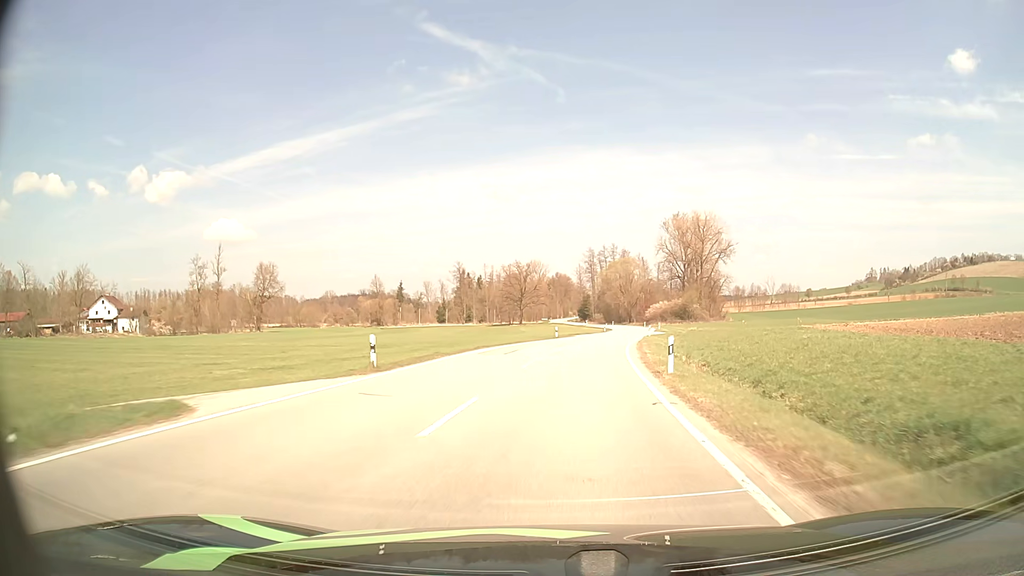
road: secondary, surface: asphalt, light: Day
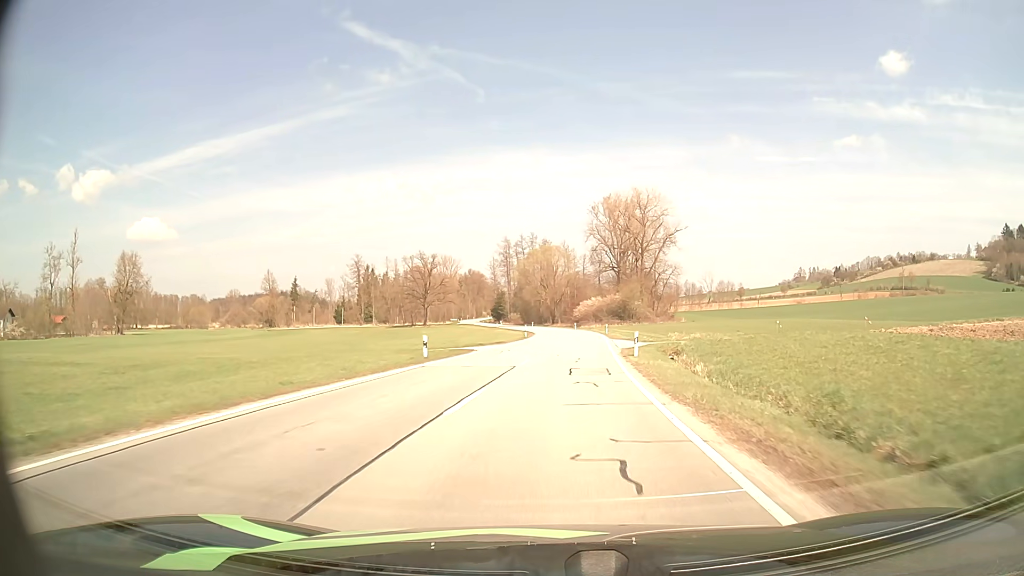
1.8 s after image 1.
(+2.1, +32.2) m; +7°
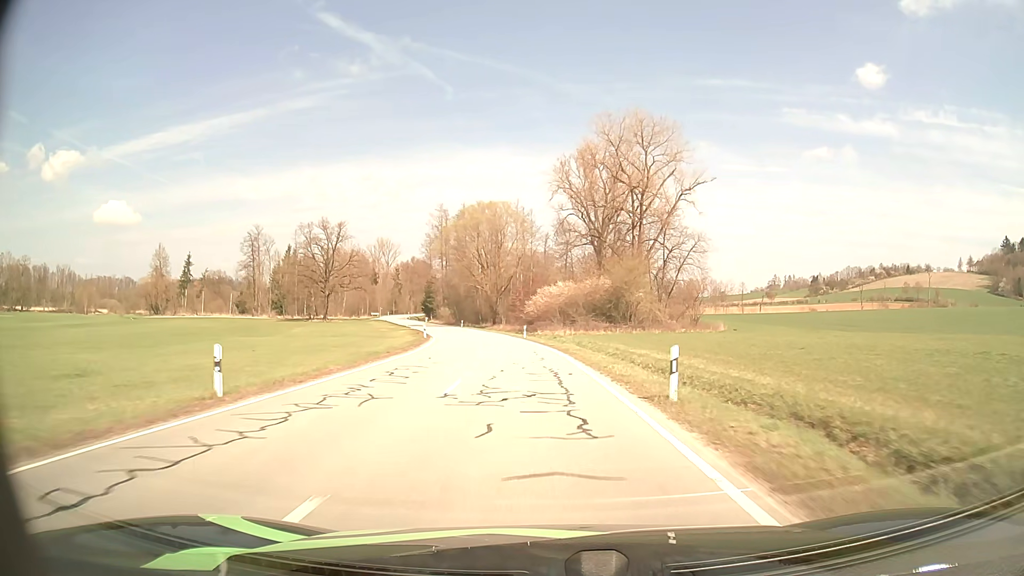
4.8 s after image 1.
(+3.0, +55.2) m; +4°
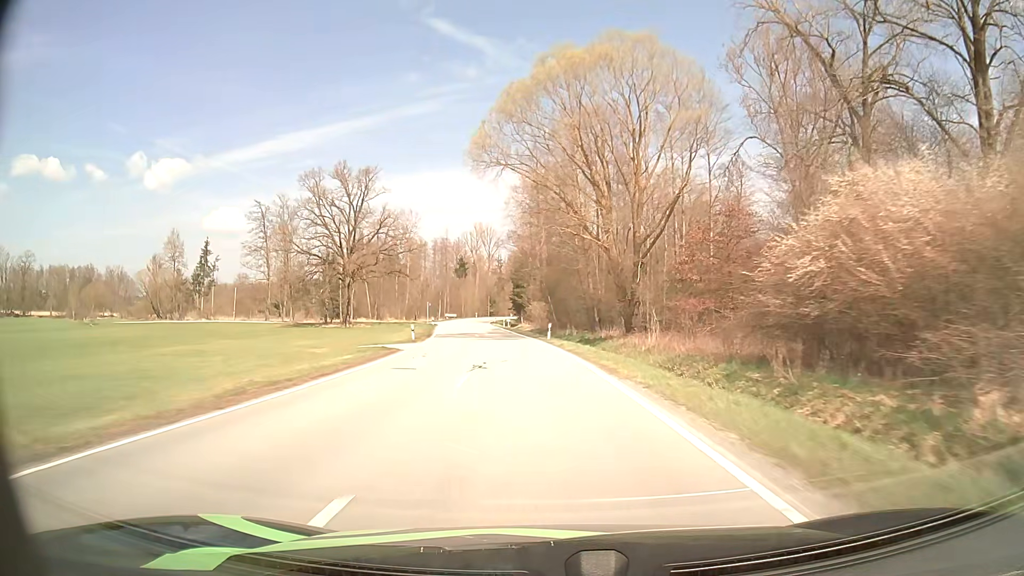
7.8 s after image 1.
(-4.6, +57.8) m; -10°
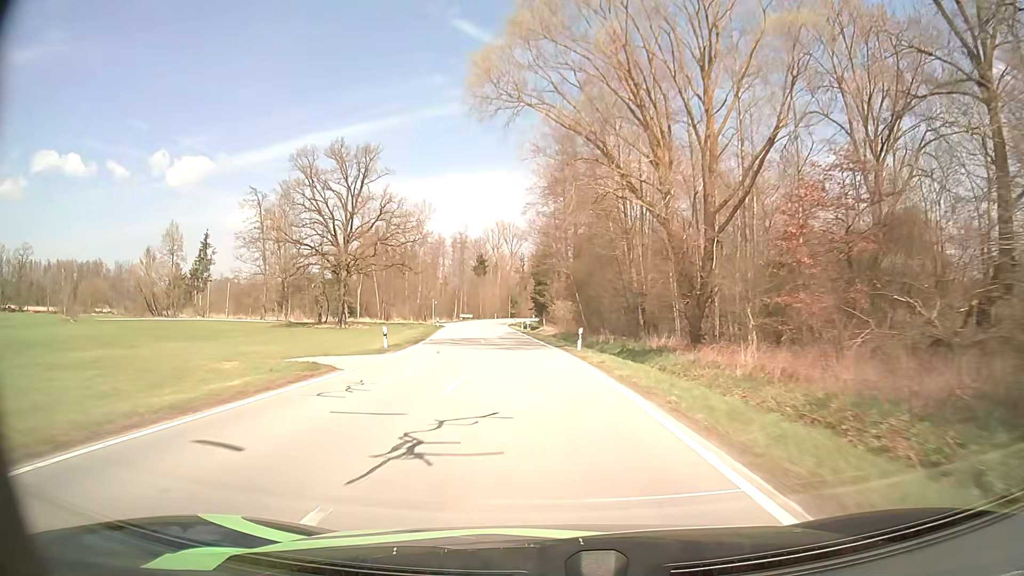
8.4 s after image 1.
(-0.2, +12.1) m; -2°
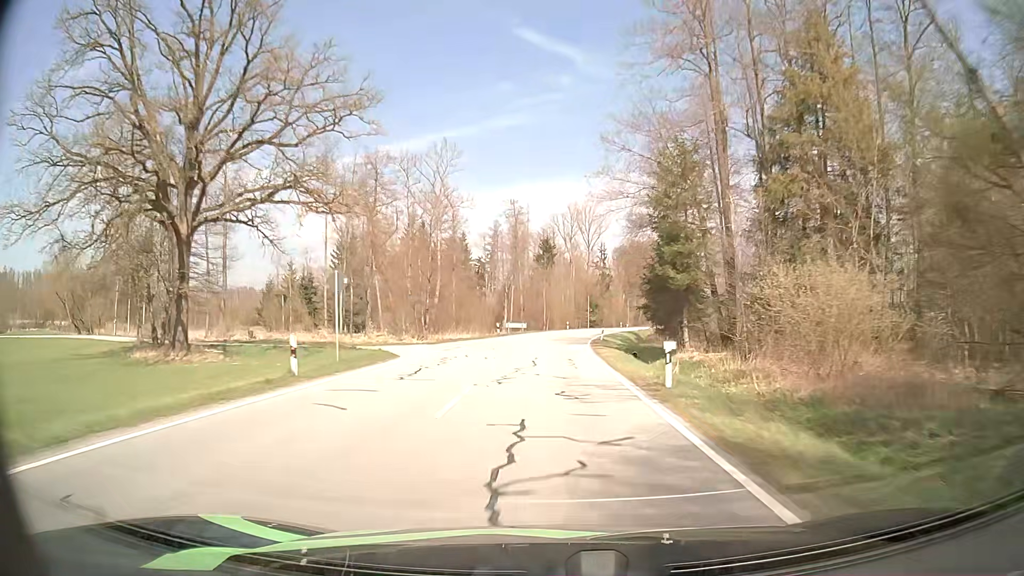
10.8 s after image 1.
(-3.1, +49.3) m; -6°
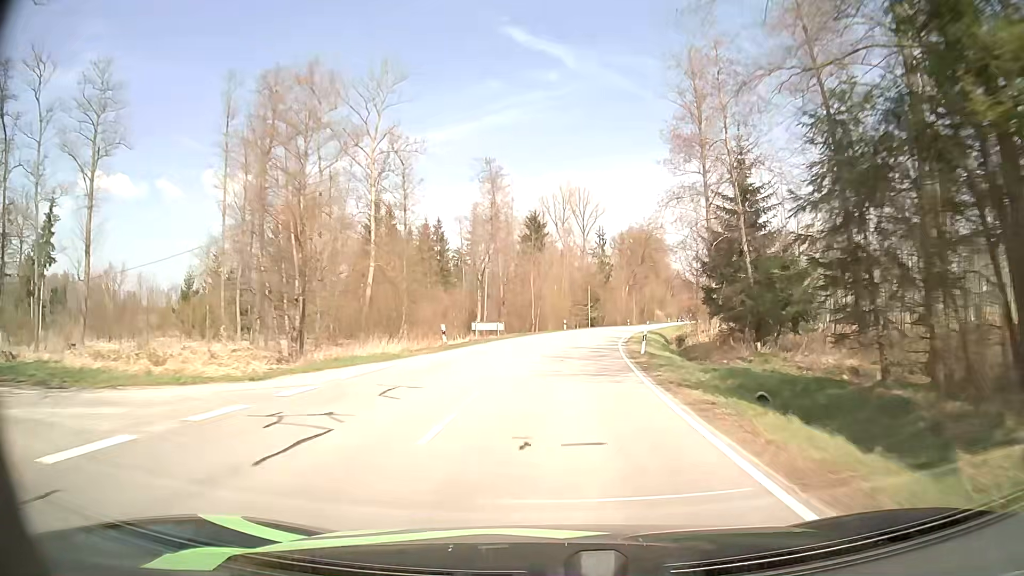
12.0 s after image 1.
(0.0, +24.8) m; +1°
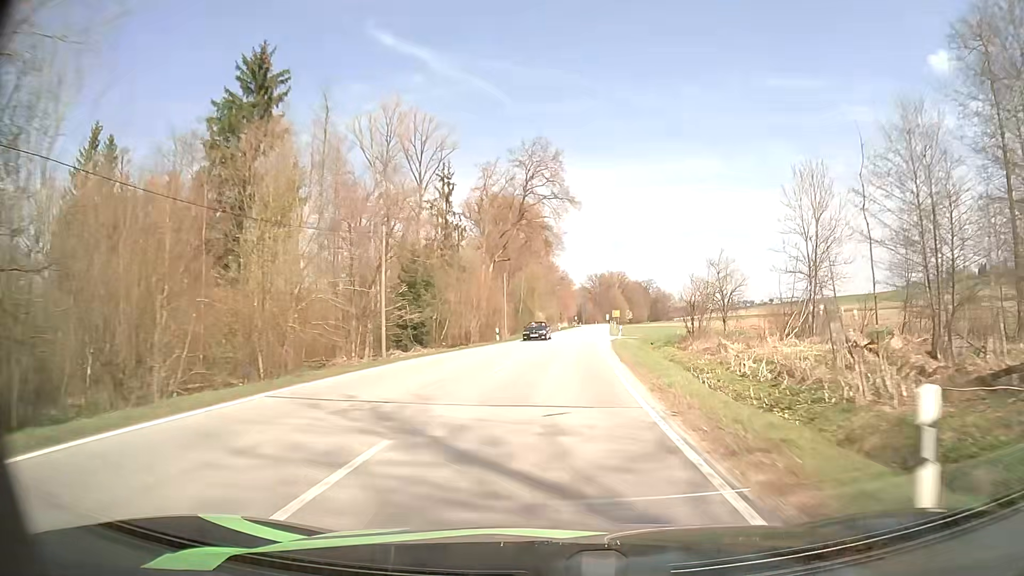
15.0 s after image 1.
(+6.4, +60.5) m; +12°
(0, +10) (0, +20) (+1, +30) (+2, +40) (+2, +50) (+3, +60) (+4, +70) (+5, +80) (+6, +90) (+7, +100) m
